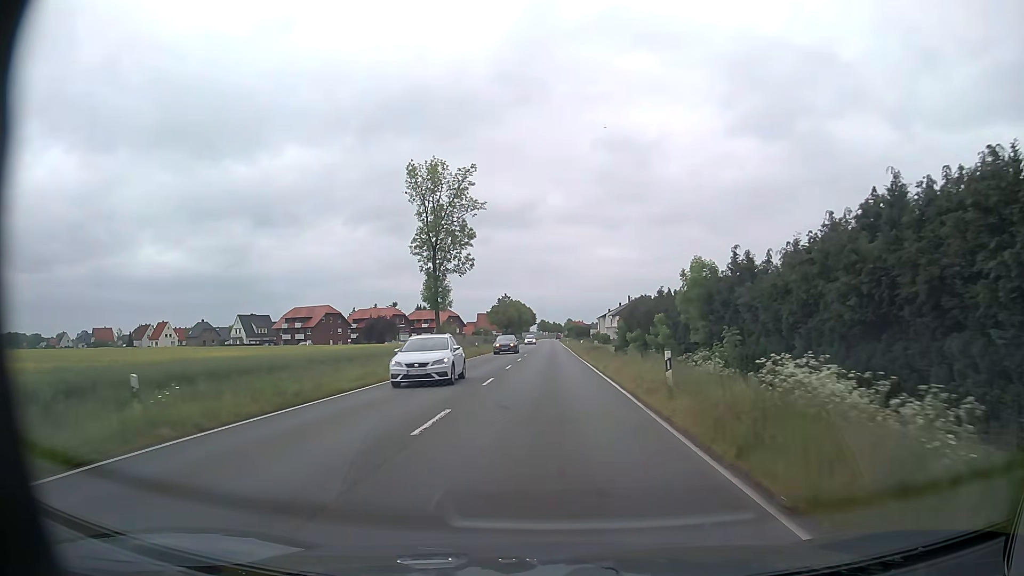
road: primary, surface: asphalt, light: Day
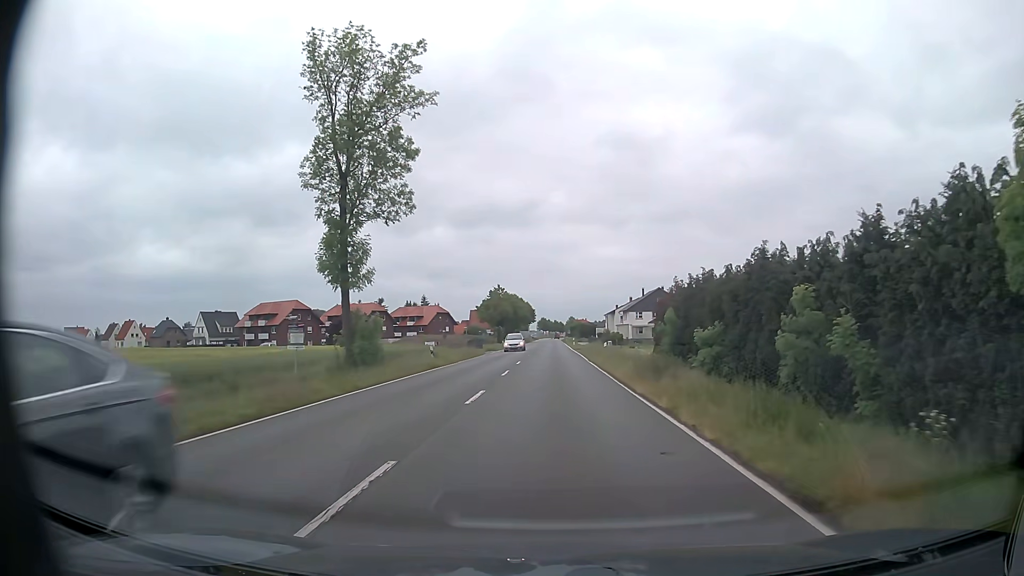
(0.0, +23.4) m; 0°
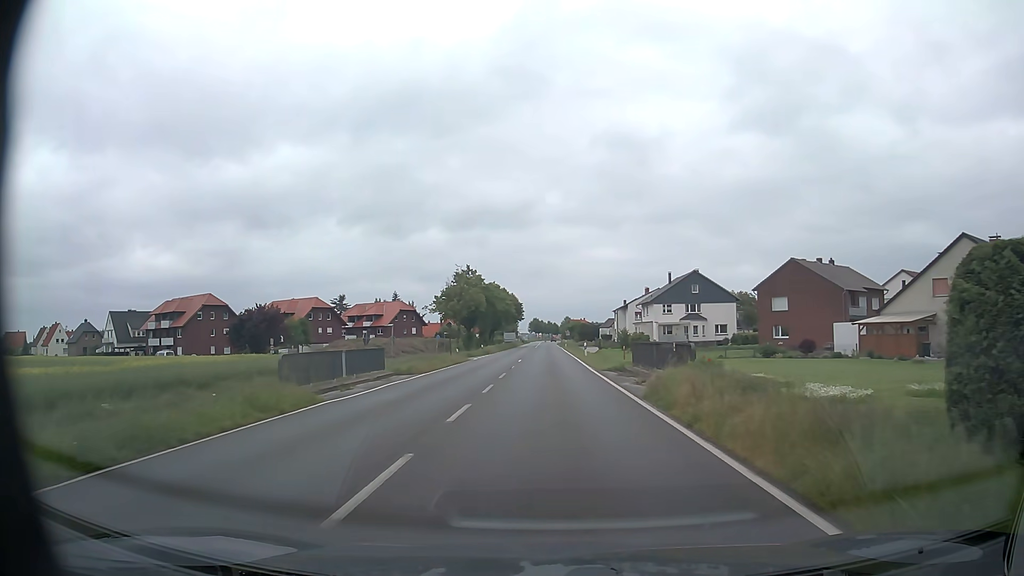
(+0.2, +38.9) m; +1°
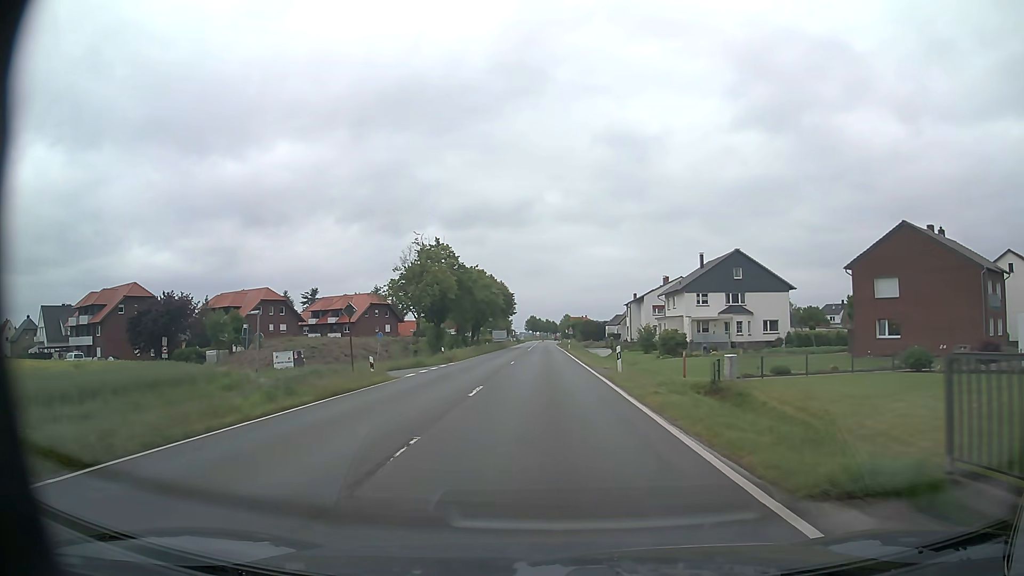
(0.0, +23.3) m; 0°
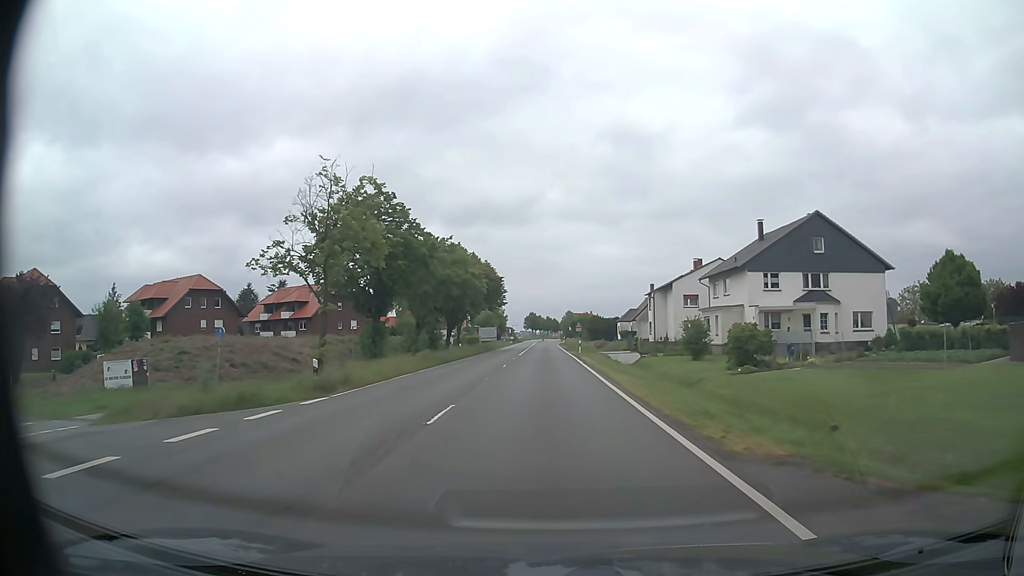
(-0.1, +23.3) m; 0°
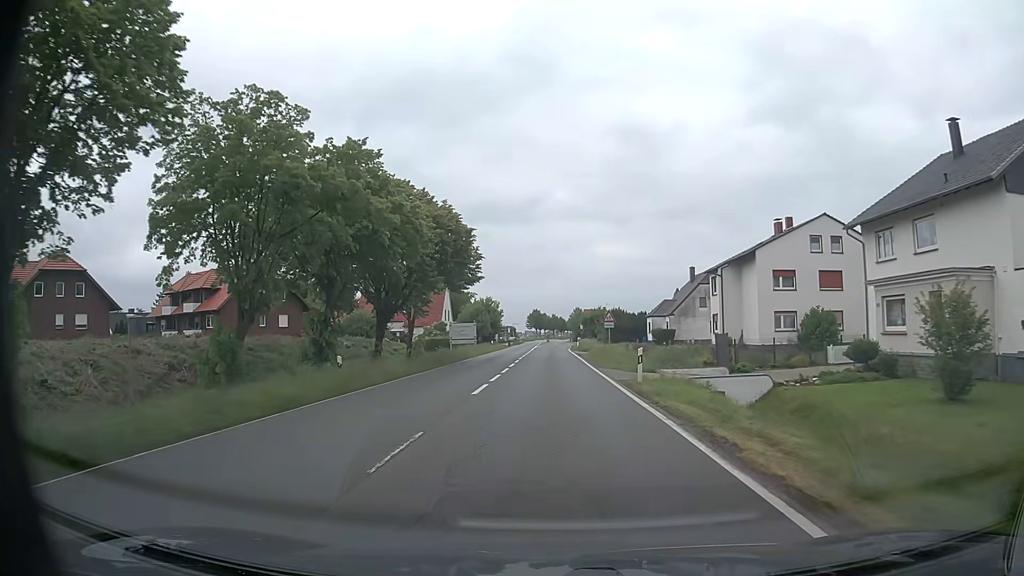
(-0.1, +31.0) m; 0°
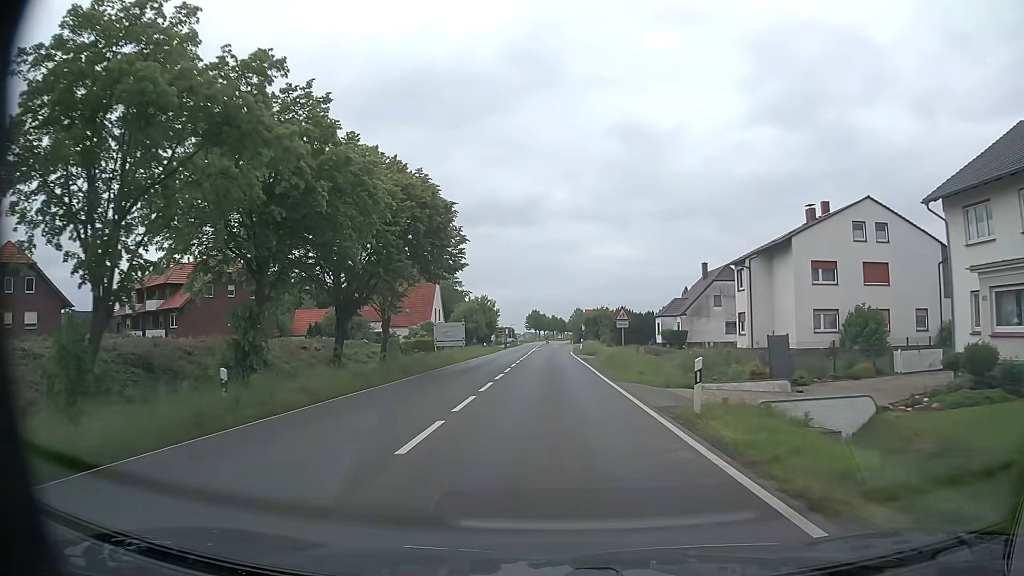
(0.0, +7.7) m; 0°
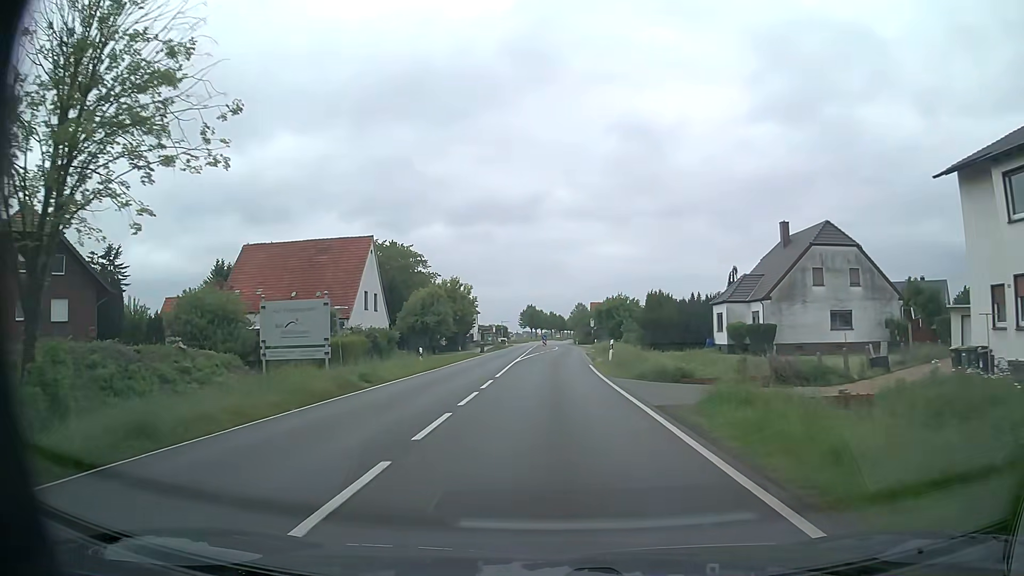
(+0.1, +31.1) m; 0°
